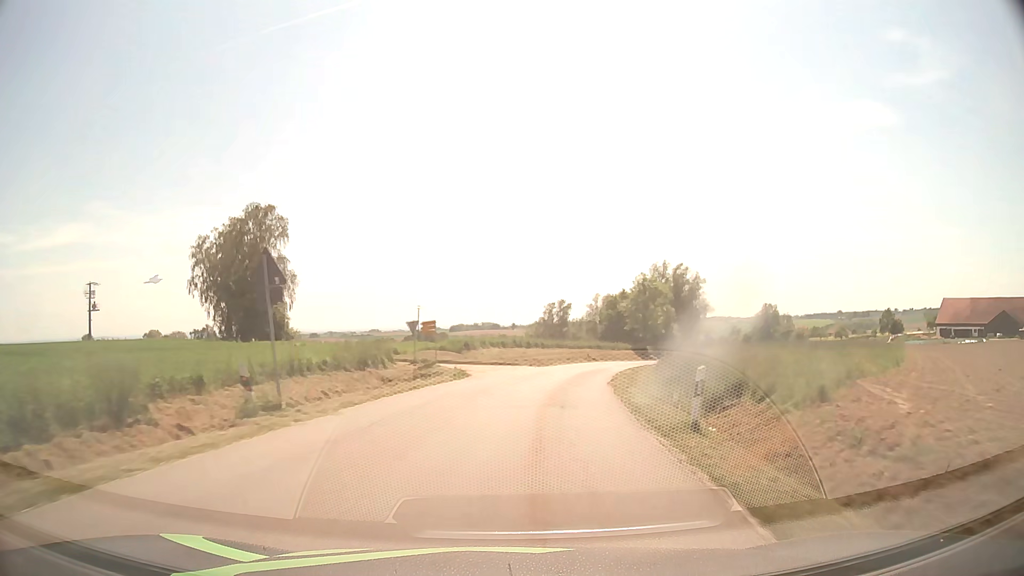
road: tertiary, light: Day
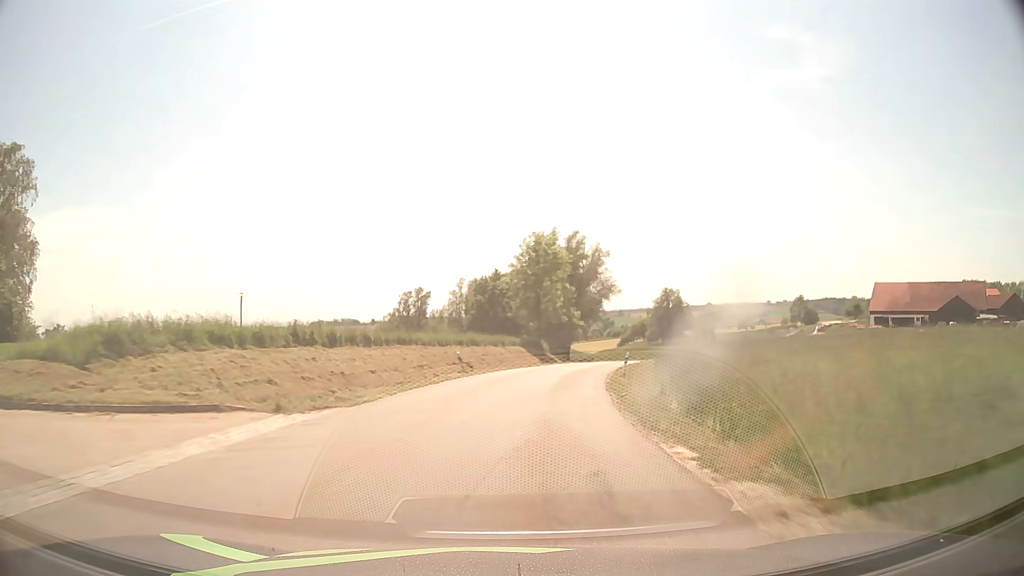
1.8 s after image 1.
(+3.4, +32.3) m; +12°
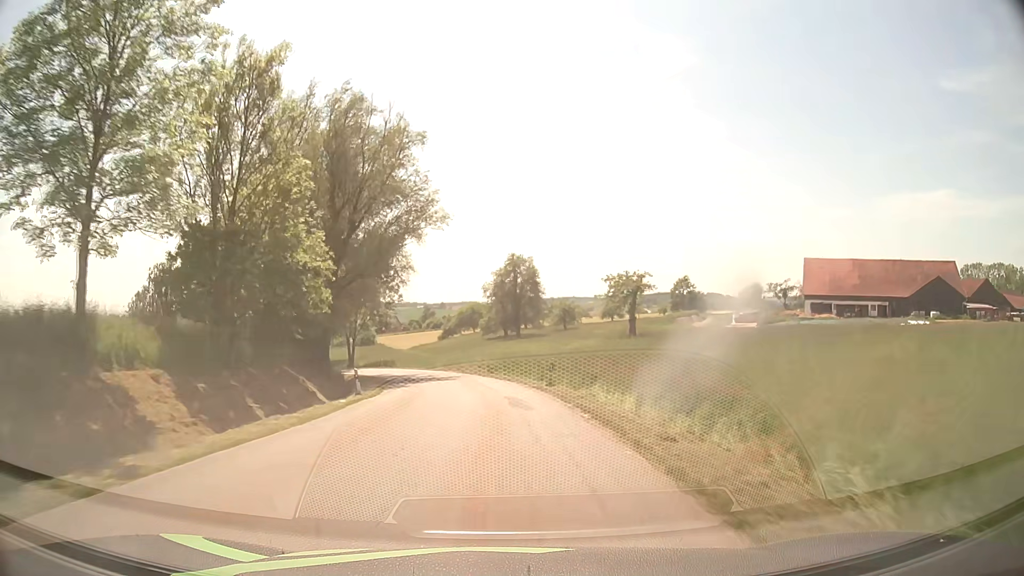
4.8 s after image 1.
(+9.0, +53.5) m; +16°
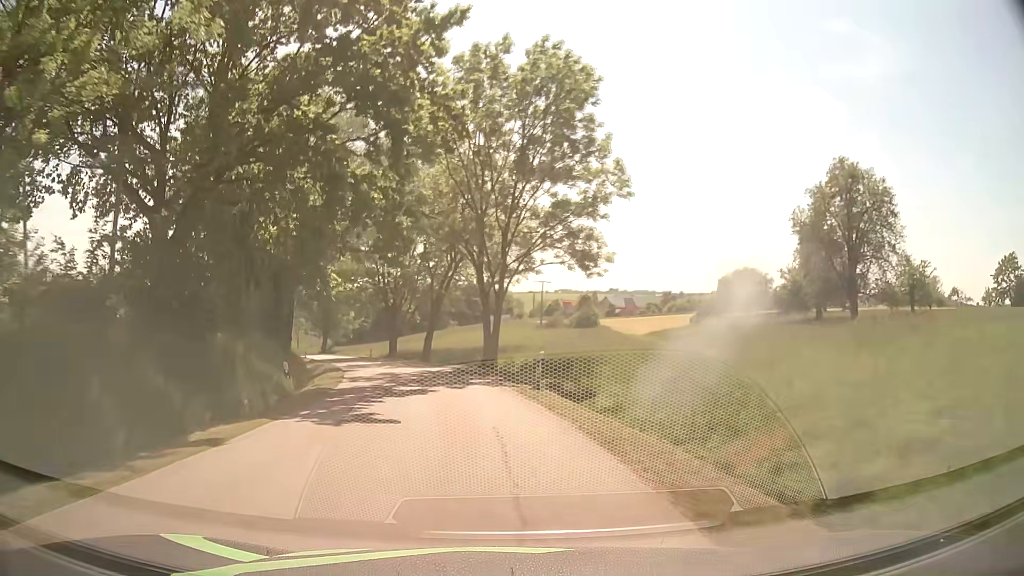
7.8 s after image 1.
(-6.7, +53.4) m; -19°
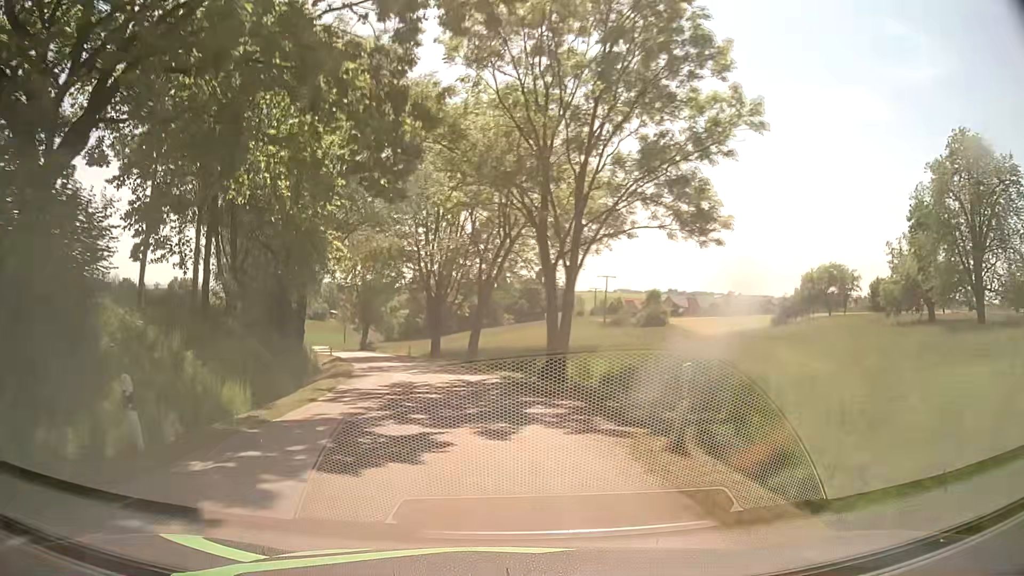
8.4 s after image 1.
(-0.5, +10.7) m; -5°
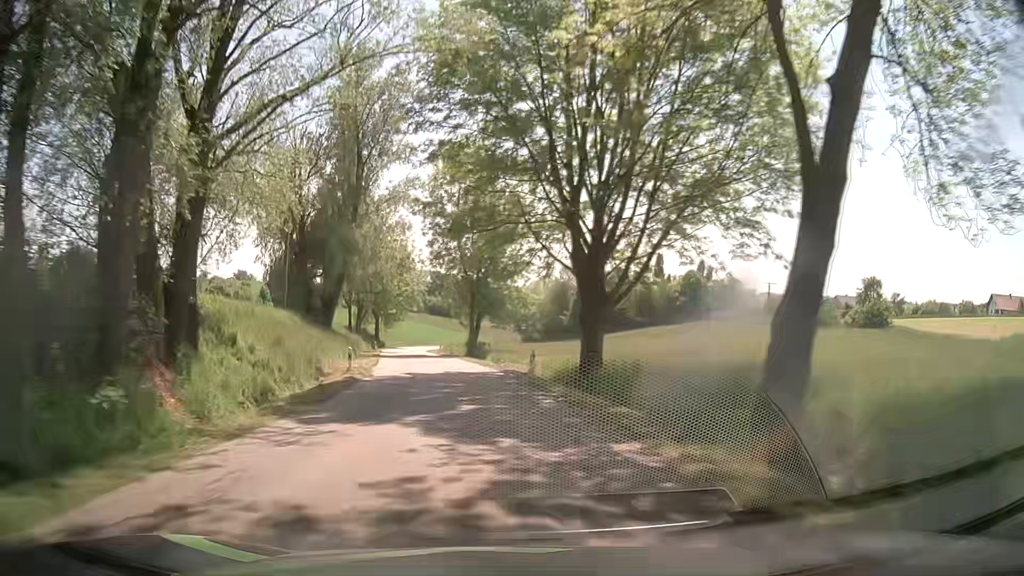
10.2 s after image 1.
(-3.5, +32.0) m; -13°
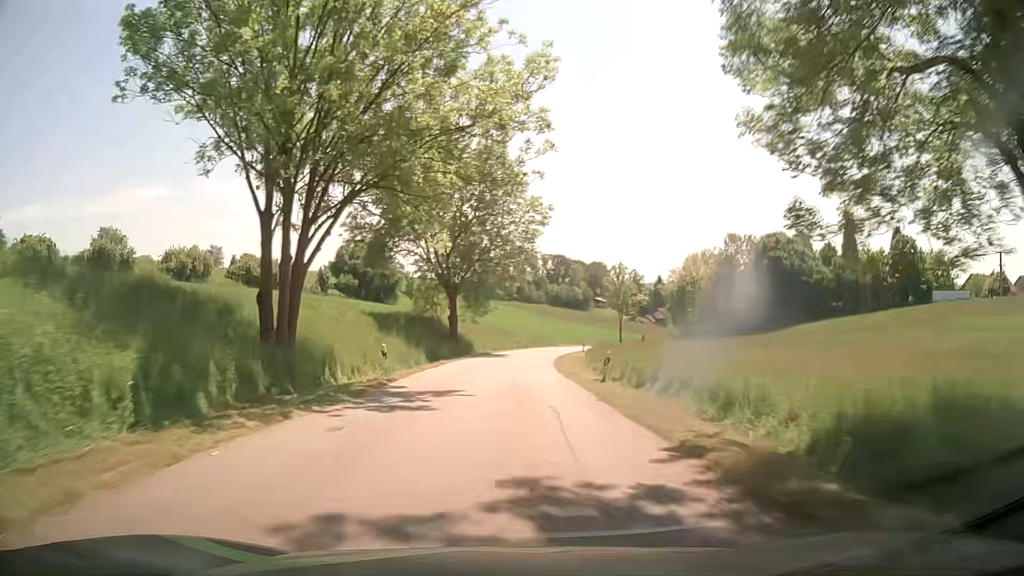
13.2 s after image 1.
(-6.2, +52.8) m; -10°
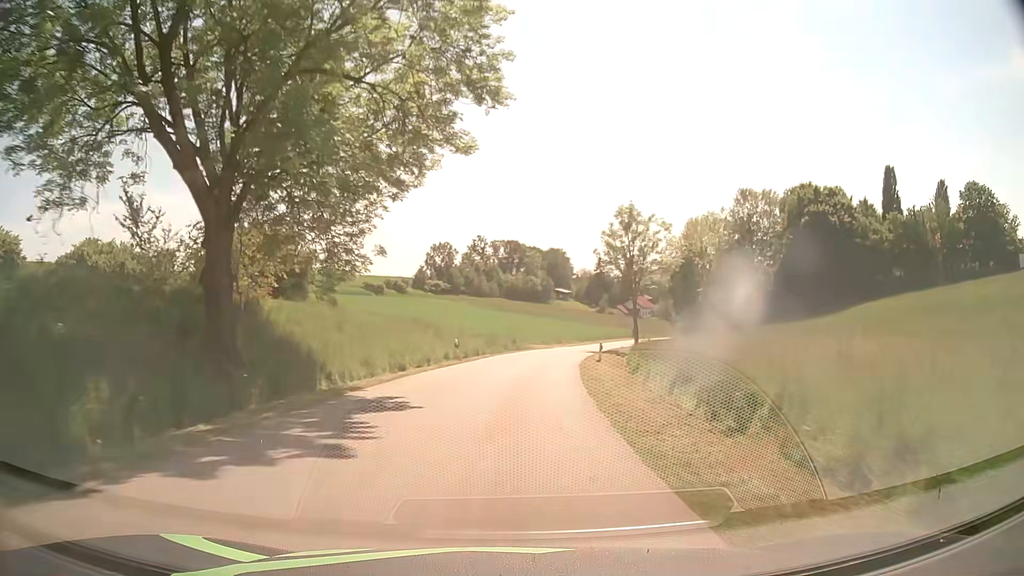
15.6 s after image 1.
(+0.9, +38.7) m; +3°
(0, +10) (+1, +20) (+1, +30) (+3, +40) (+5, +50) (+7, +59) (+10, +69) (+13, +79) (+16, +88) (+20, +97) m
